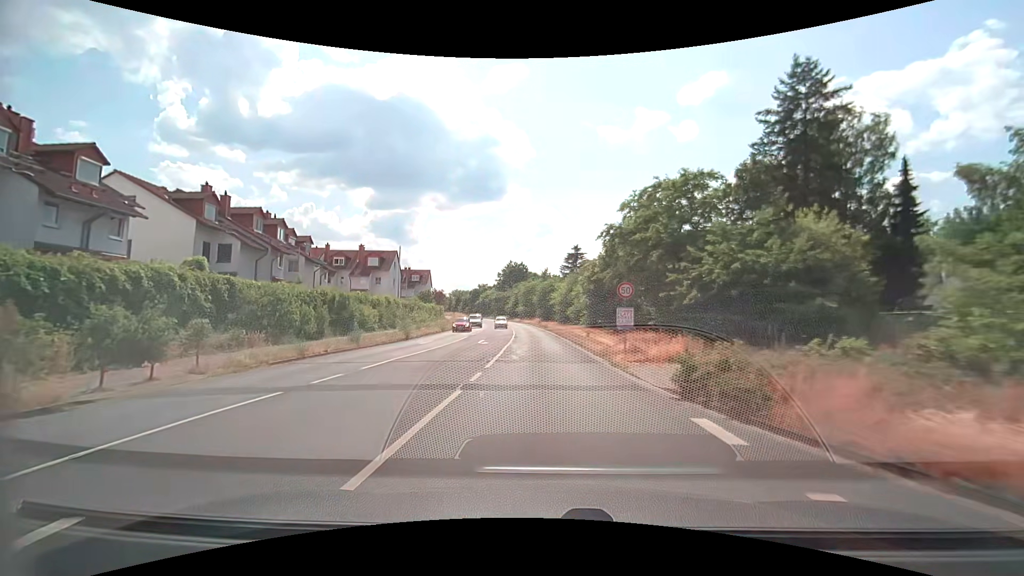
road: secondary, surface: asphalt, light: Day
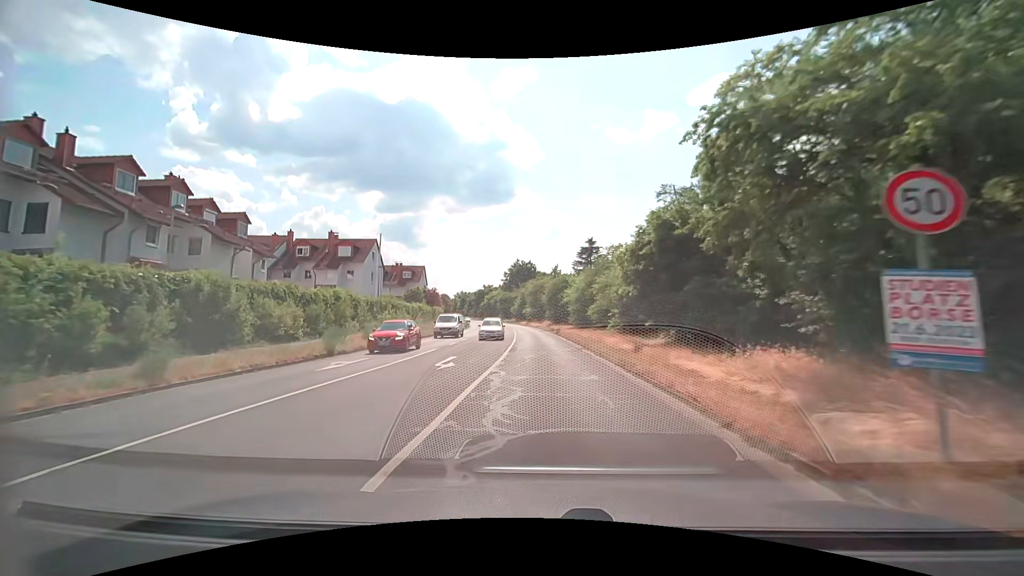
(-0.1, +13.9) m; -1°
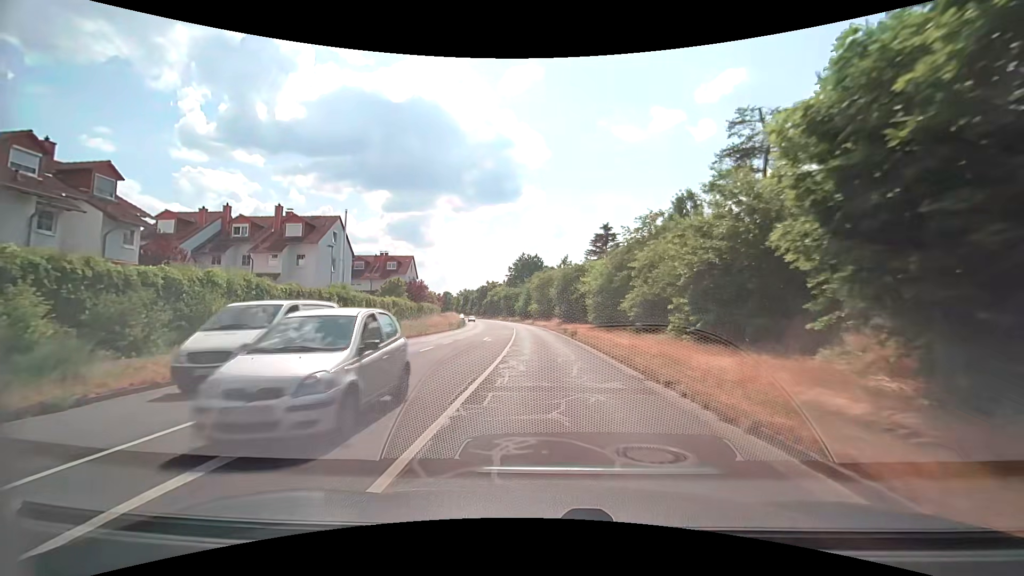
(-0.1, +13.9) m; -2°
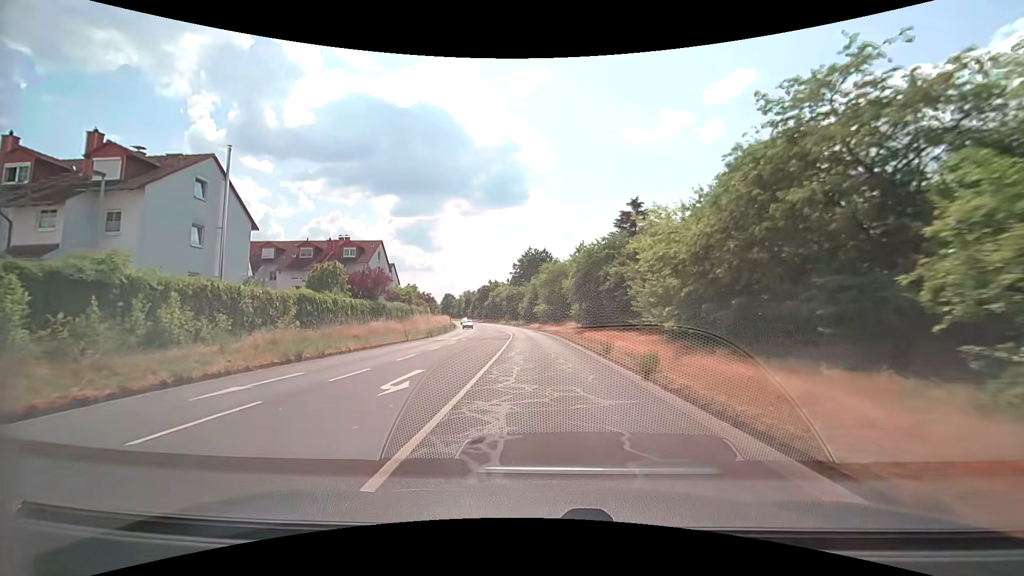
(+0.1, +21.0) m; 0°
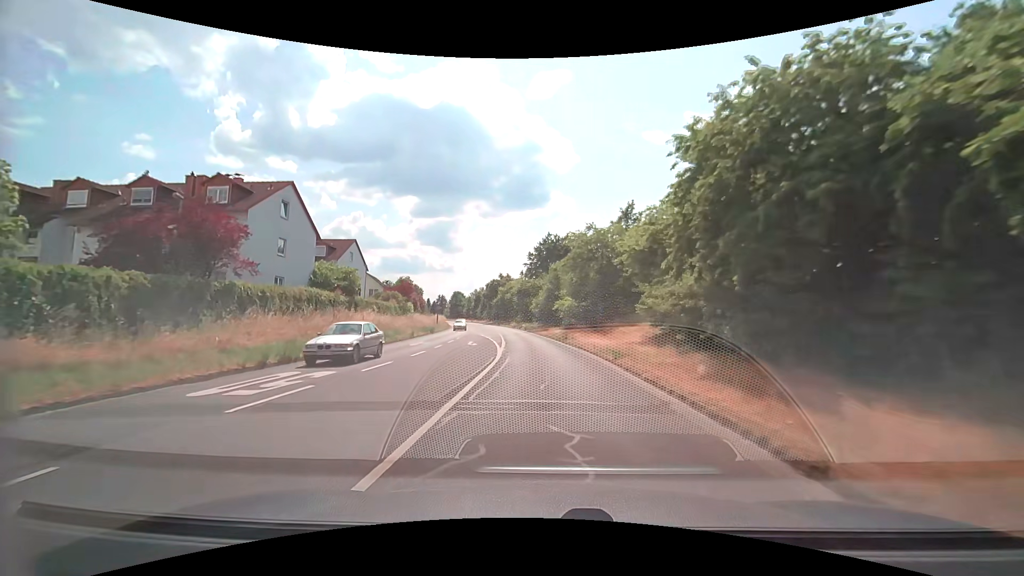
(-0.6, +28.2) m; -2°
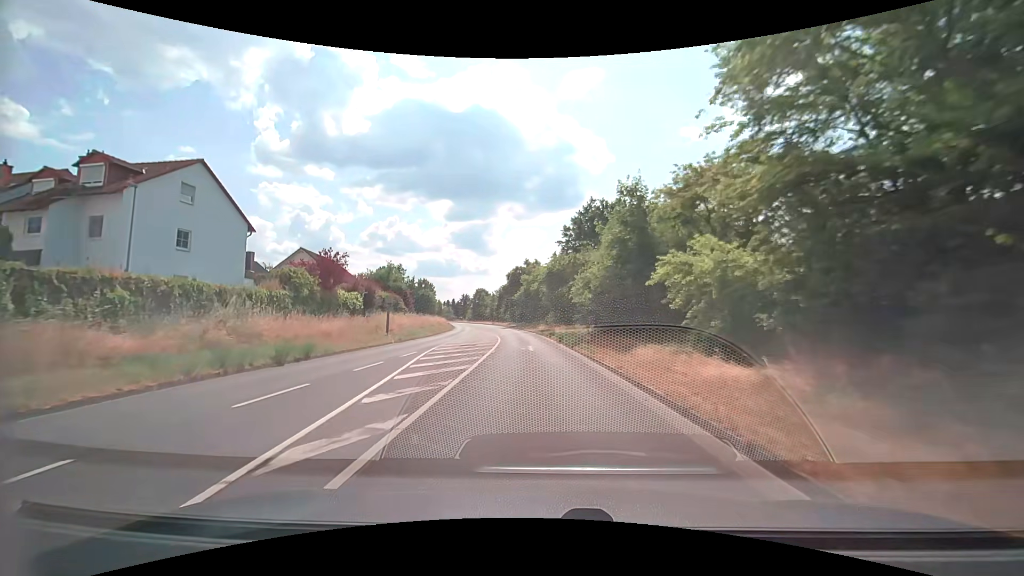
(-1.2, +35.7) m; -5°
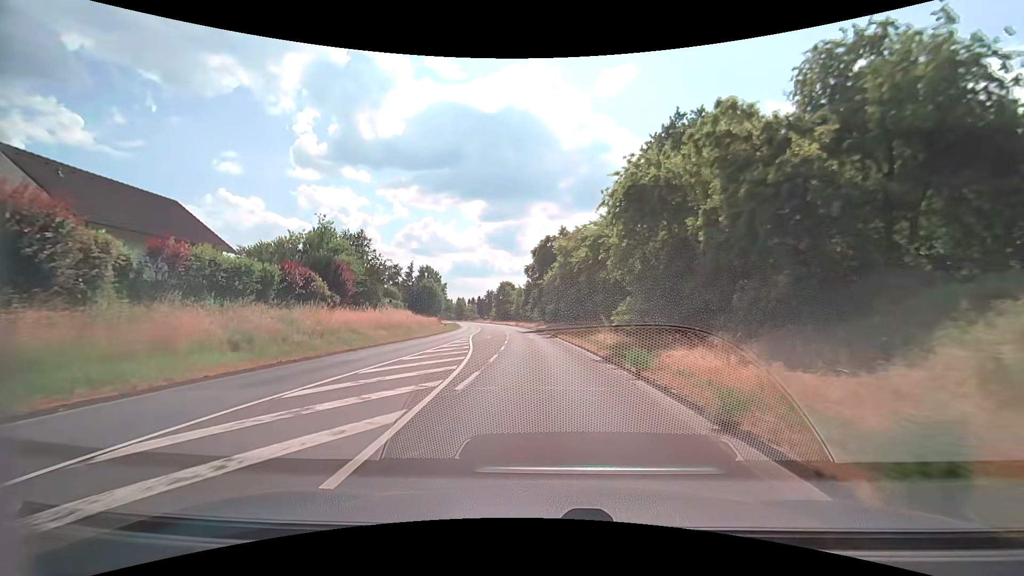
(-1.3, +36.1) m; -3°
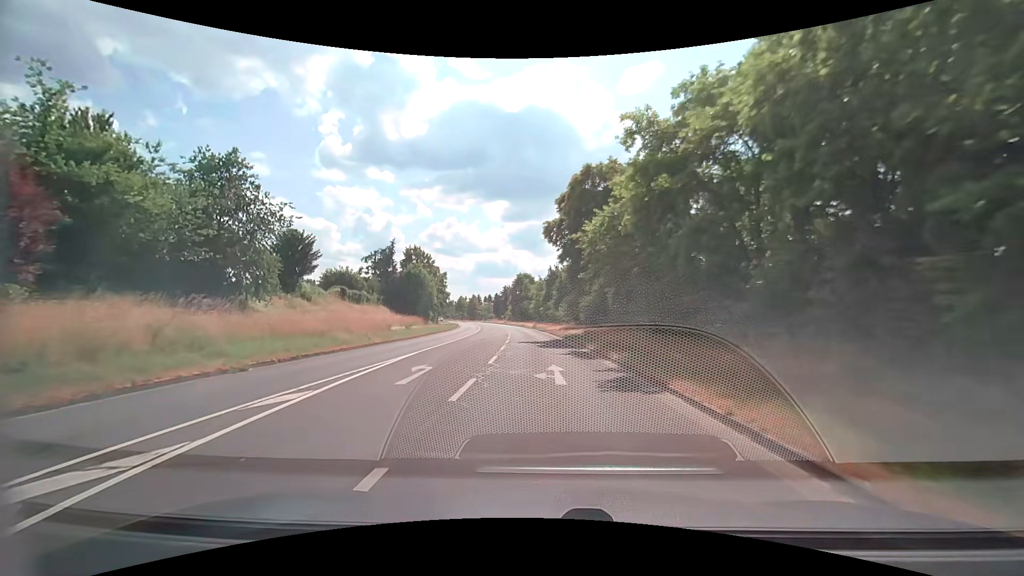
(-0.9, +29.1) m; -3°
(0, +10) (0, +20) (-1, +30) (-1, +40) (-2, +50) (-3, +60) (-4, +70) (-5, +80) (-6, +90) (-8, +100) m
